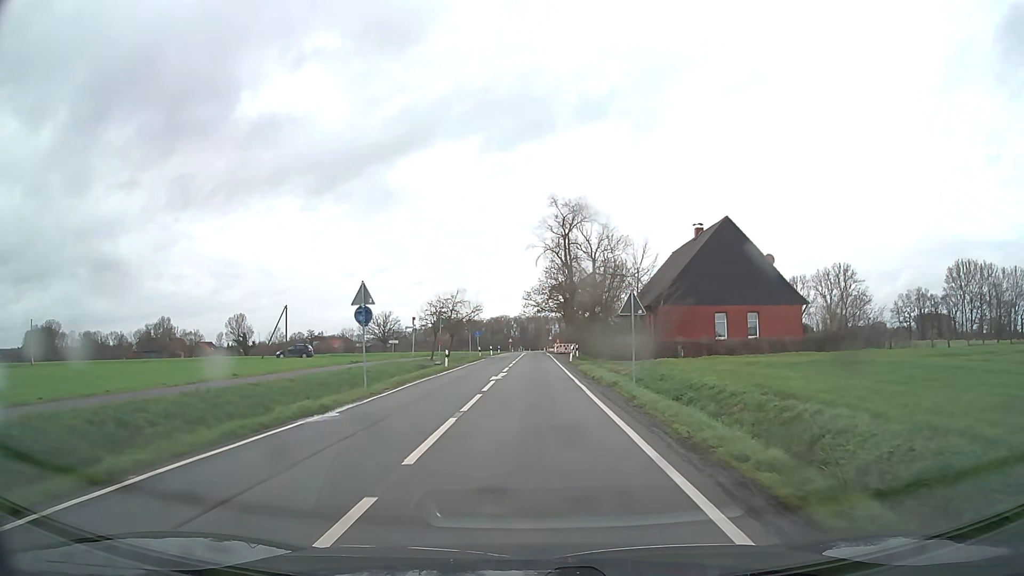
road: secondary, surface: asphalt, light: Day
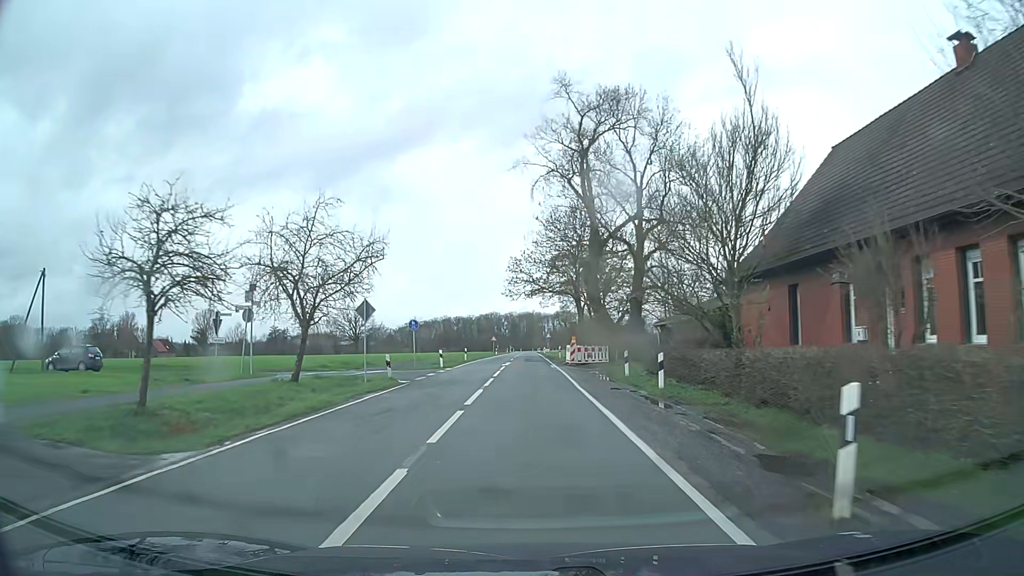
(+0.3, +38.3) m; +1°
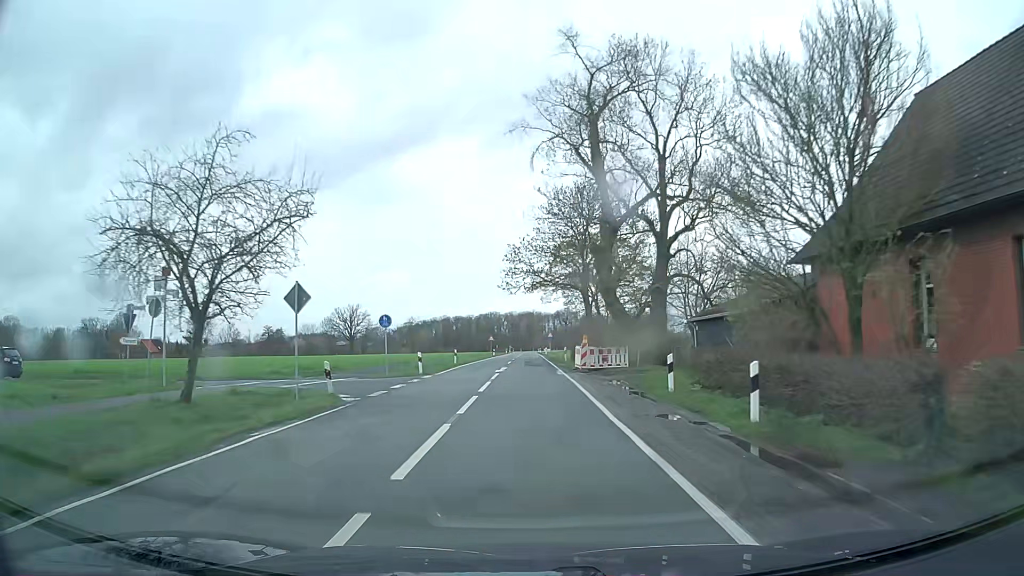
(0.0, +7.7) m; 0°
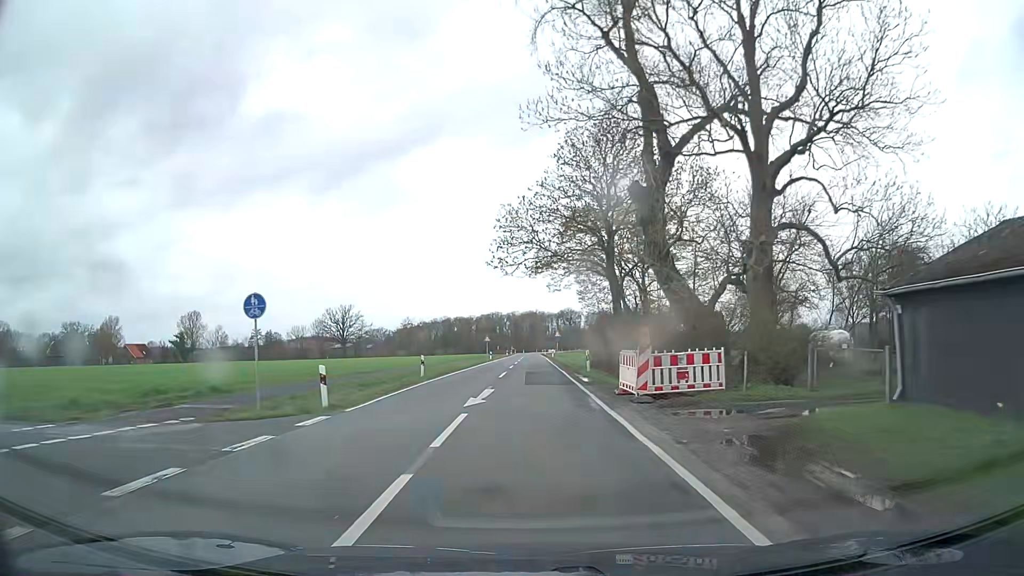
(0.0, +15.3) m; 0°
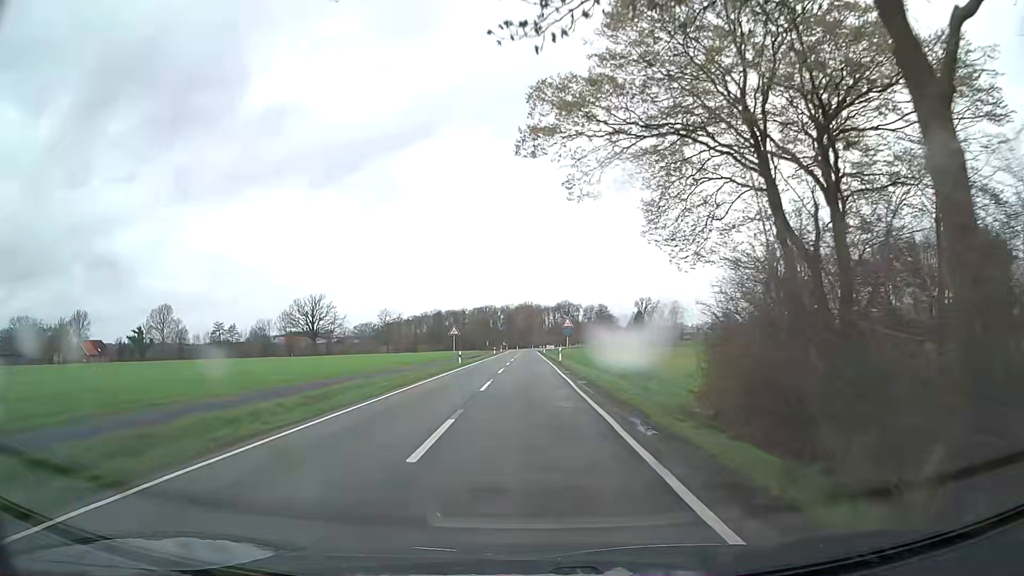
(+0.1, +30.7) m; 0°
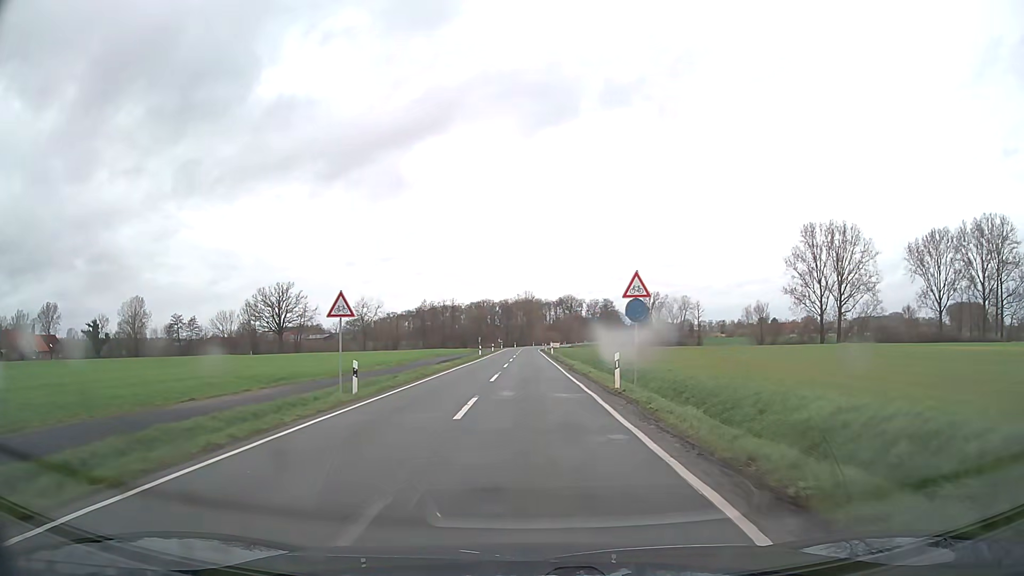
(-0.1, +31.0) m; 0°
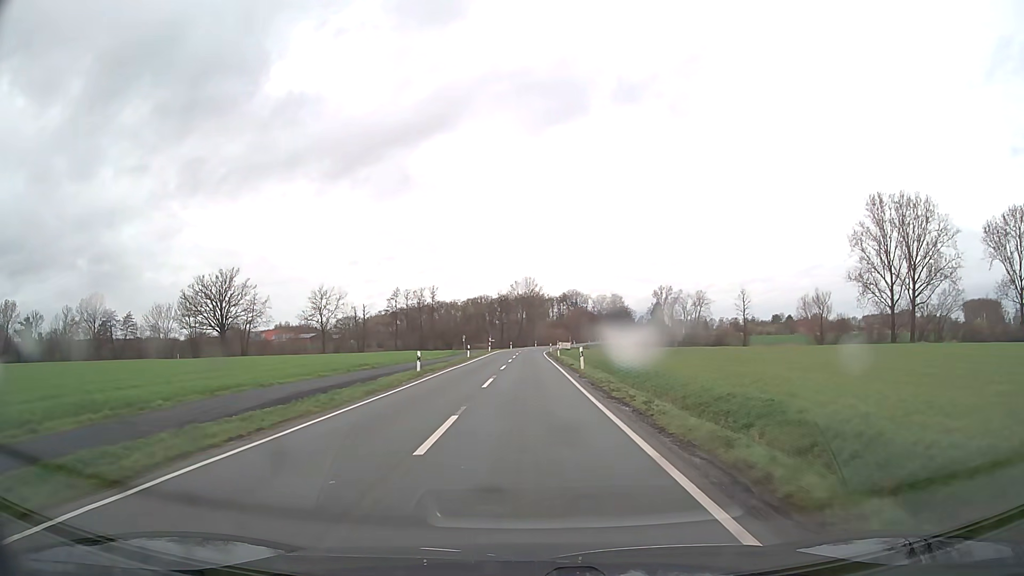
(+0.2, +38.8) m; 0°
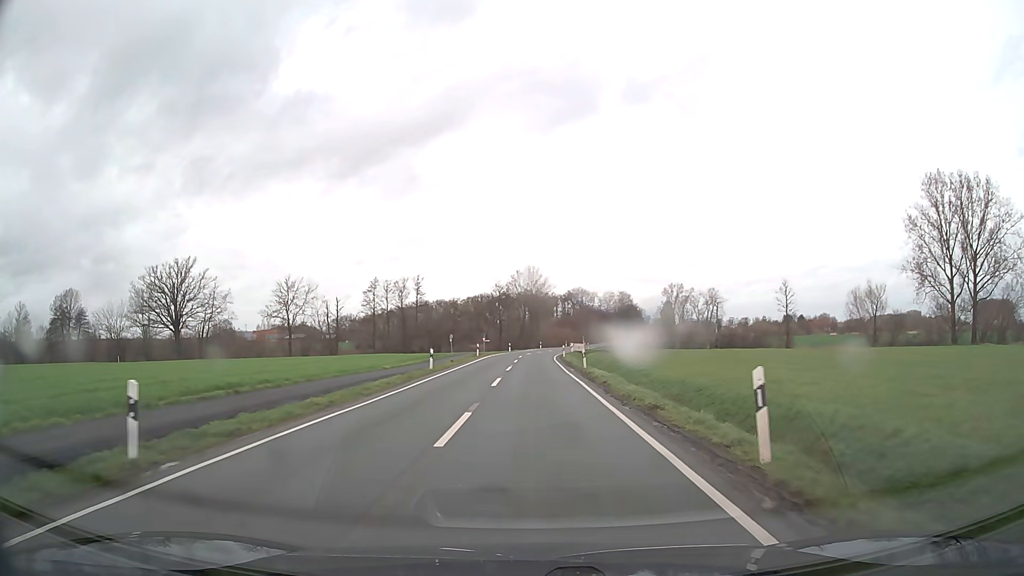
(-0.1, +23.2) m; 0°
(0, +10) (0, +20) (0, +30) (0, +40) (+1, +50) (+1, +60) (+1, +70) (+2, +80) (+4, +90) (+5, +100) m
